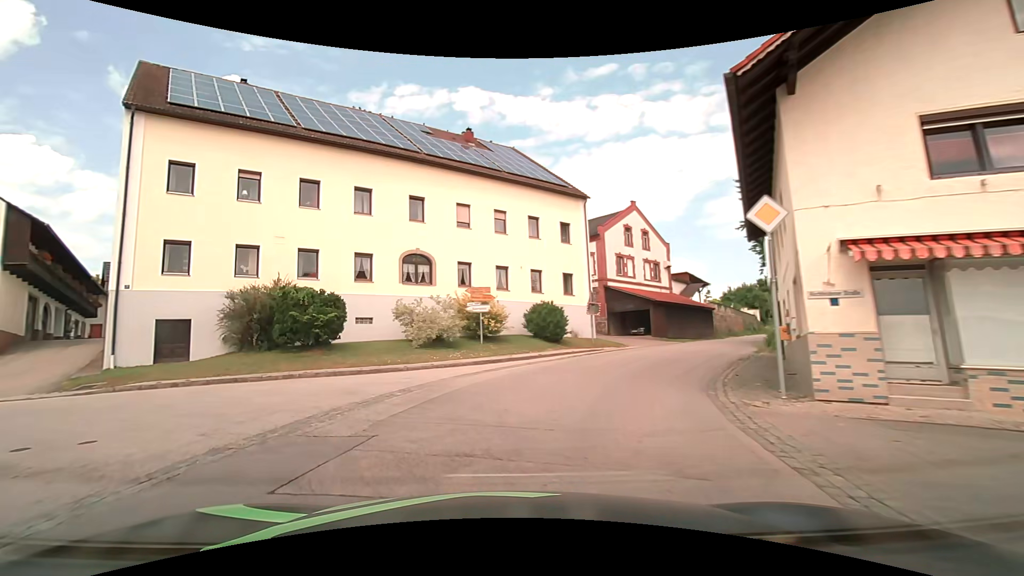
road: secondary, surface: asphalt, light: Day
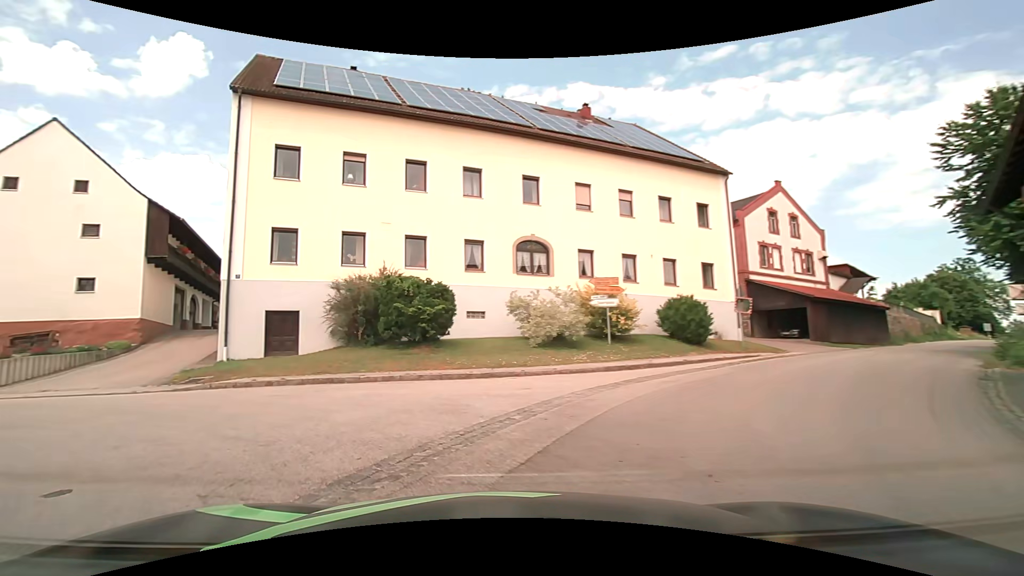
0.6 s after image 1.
(-0.4, +3.4) m; -13°
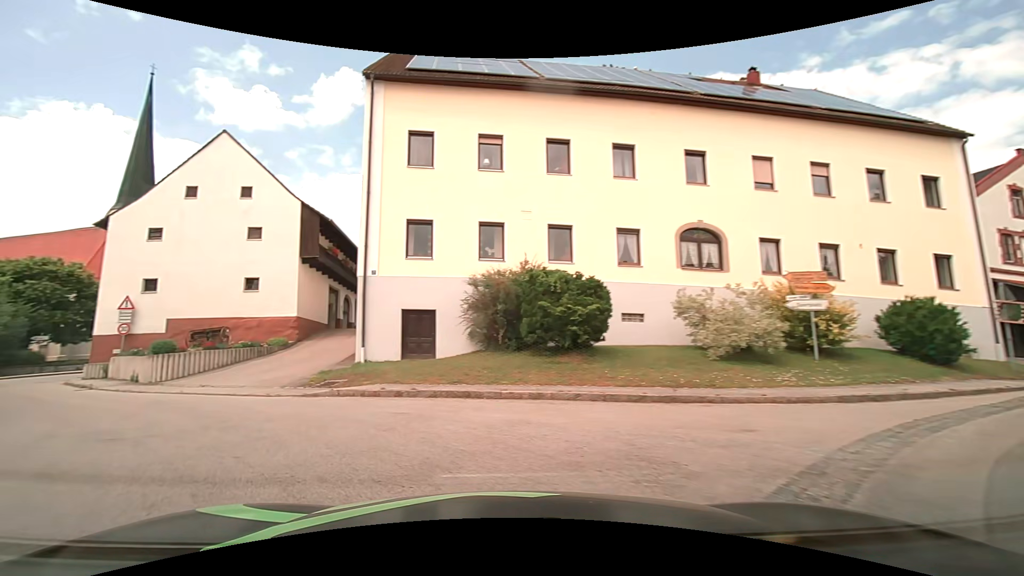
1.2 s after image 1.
(-0.4, +3.2) m; -16°
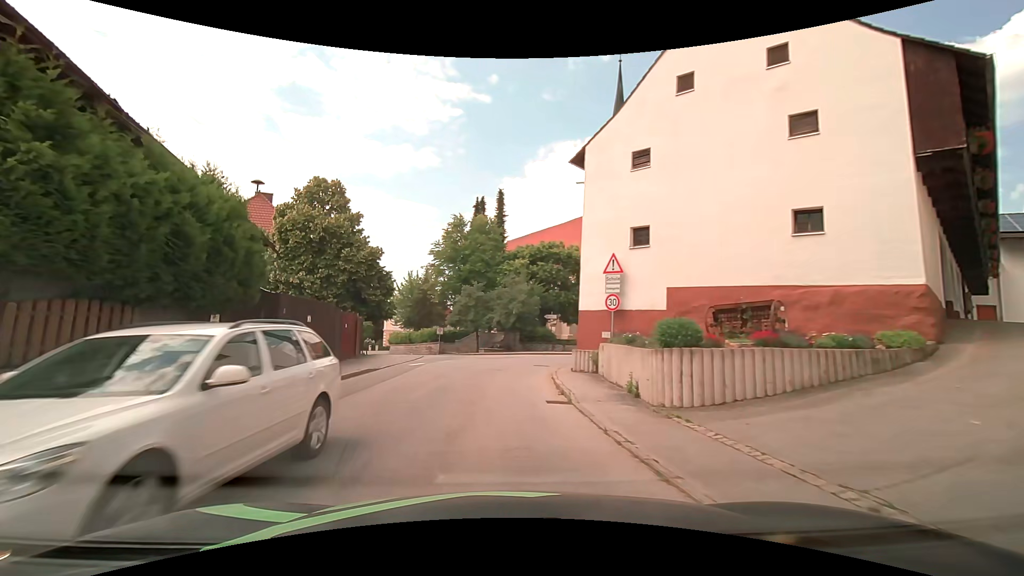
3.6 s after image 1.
(-7.4, +13.0) m; -48°
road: tertiary
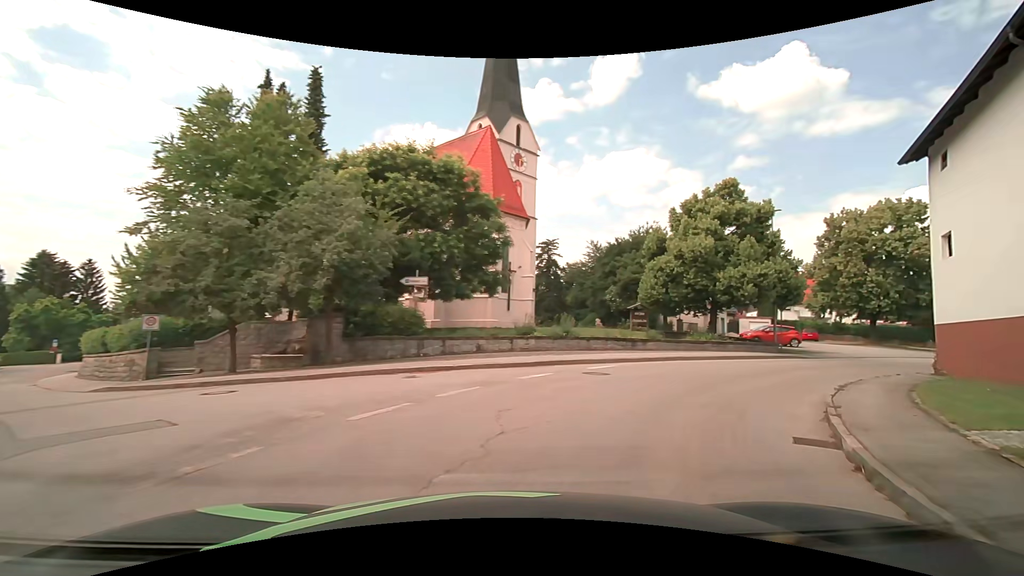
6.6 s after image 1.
(+0.4, +24.6) m; +18°
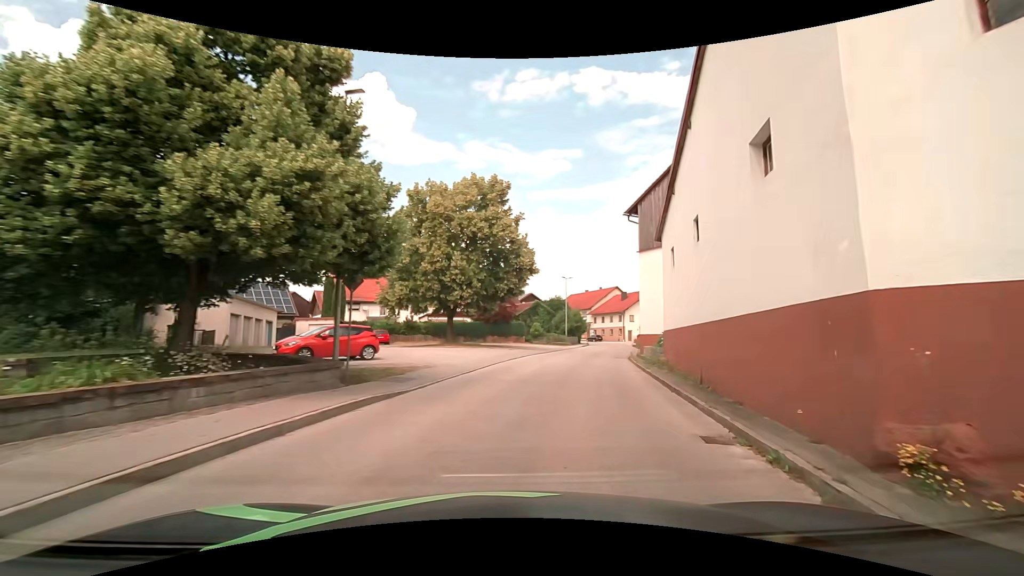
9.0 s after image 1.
(+7.9, +16.5) m; +48°
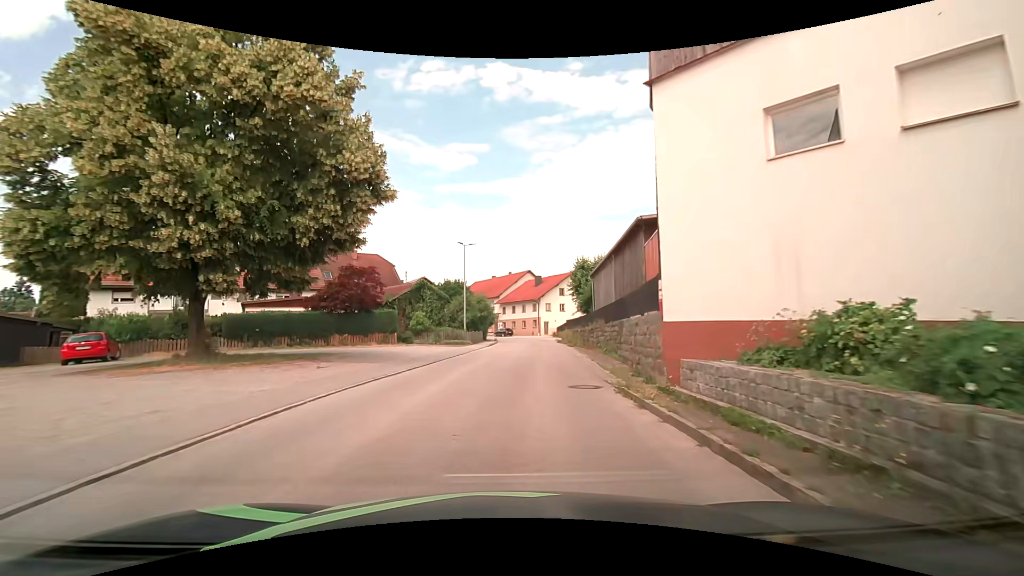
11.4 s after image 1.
(+2.6, +20.6) m; +10°
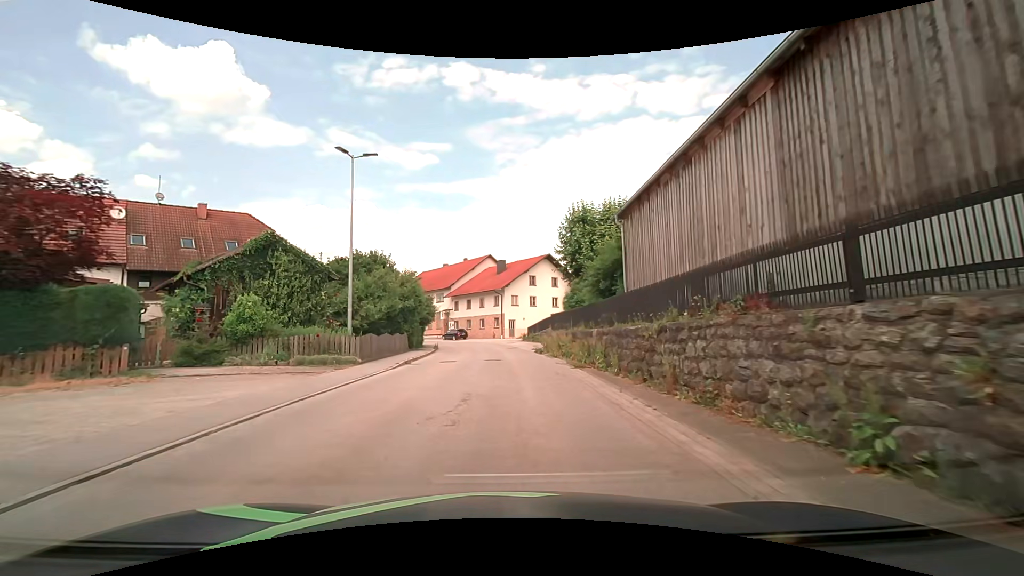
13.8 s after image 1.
(+0.9, +21.4) m; +4°
(0, +10) (0, +20) (0, +30) (-1, +40) (-3, +50) (-6, +59) (-11, +68) (-17, +76) (-23, +84) (-29, +92) m
